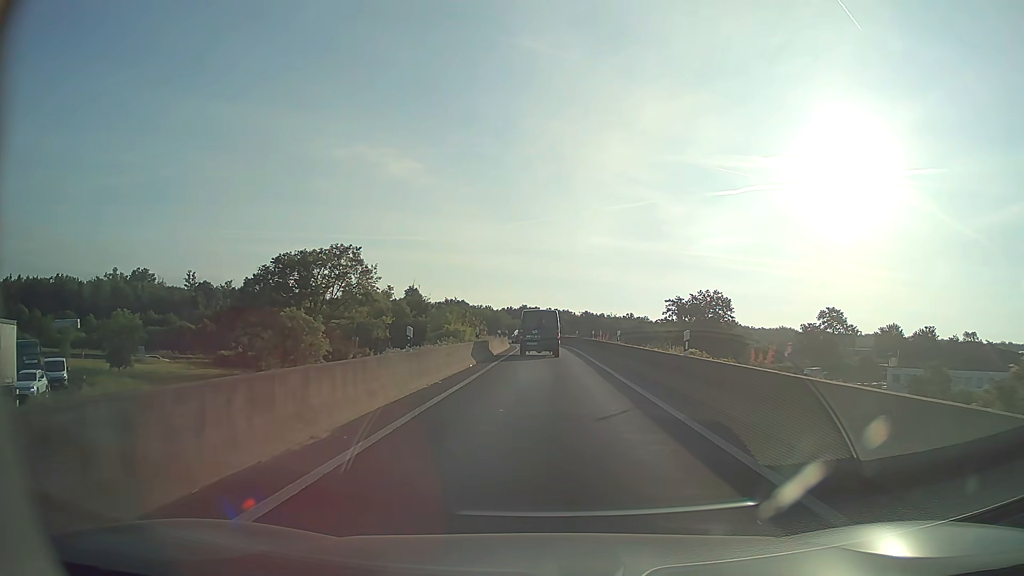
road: motorway_link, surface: asphalt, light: Day
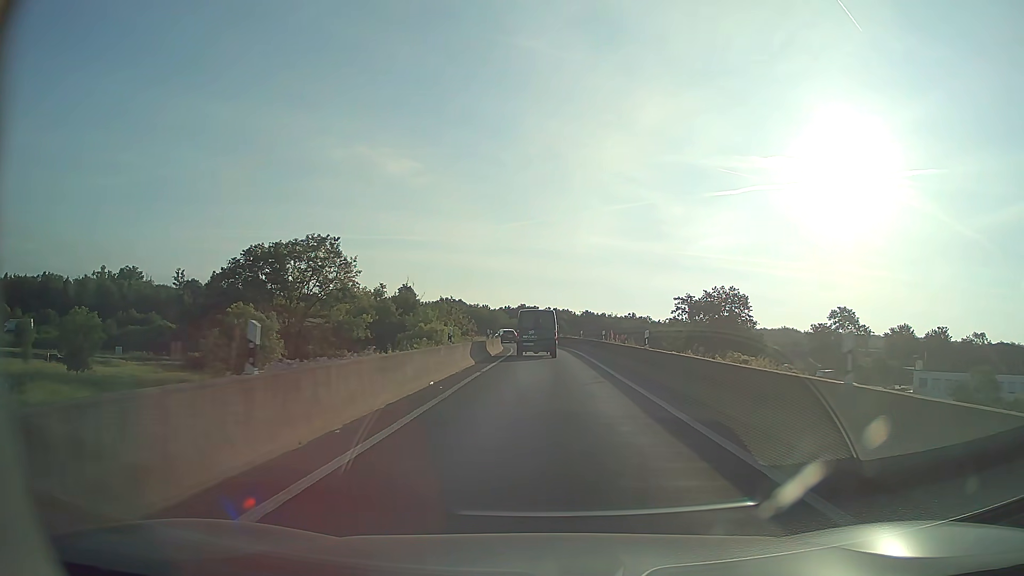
(0.0, +8.5) m; 0°
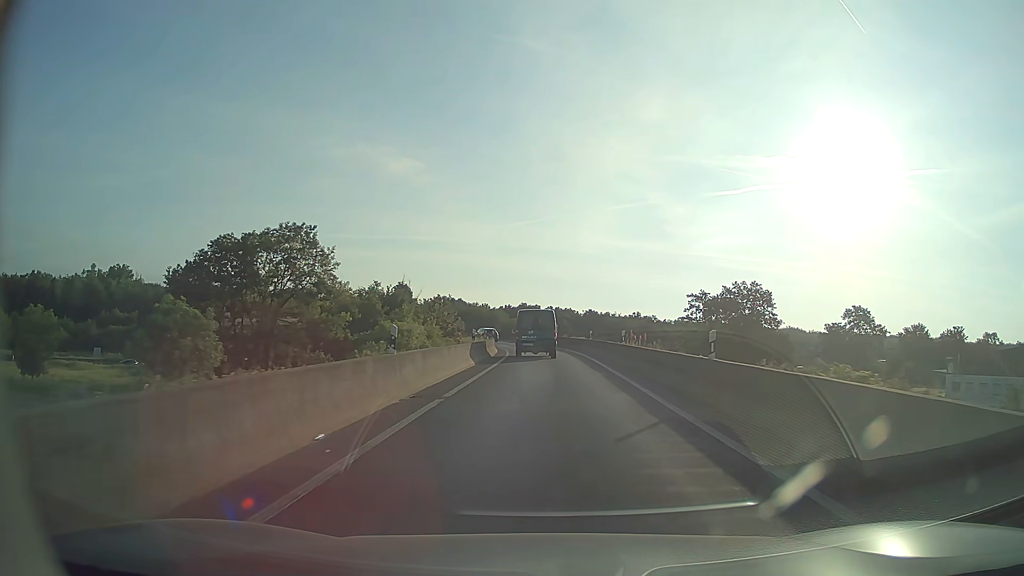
(0.0, +8.3) m; 0°
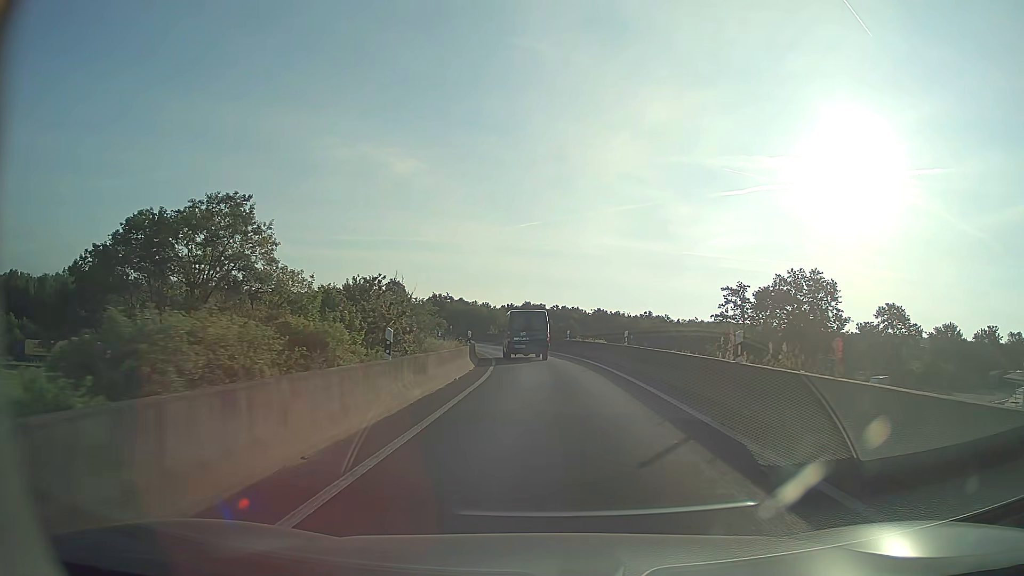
(-0.1, +16.3) m; 0°
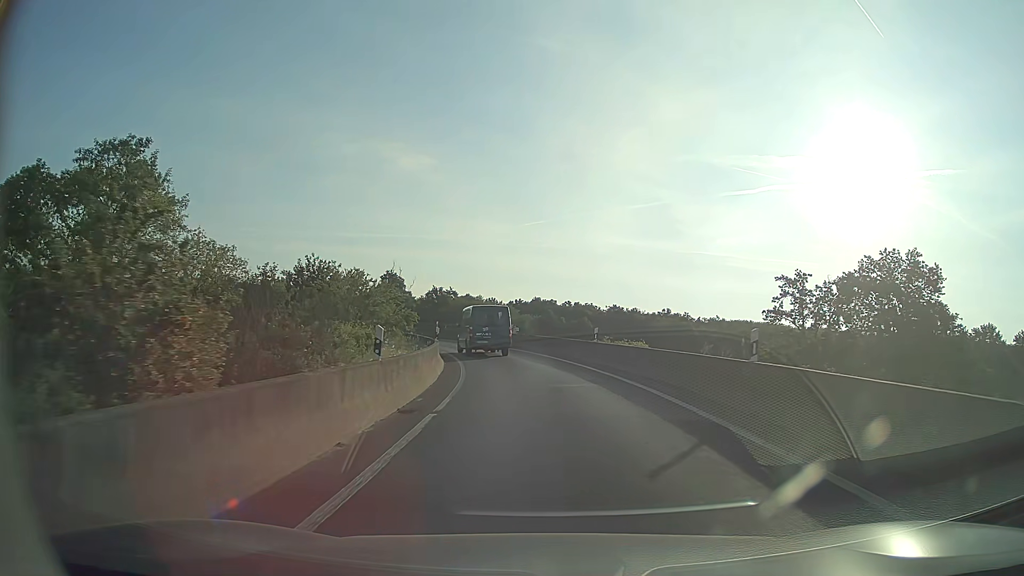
(-0.1, +15.8) m; -1°
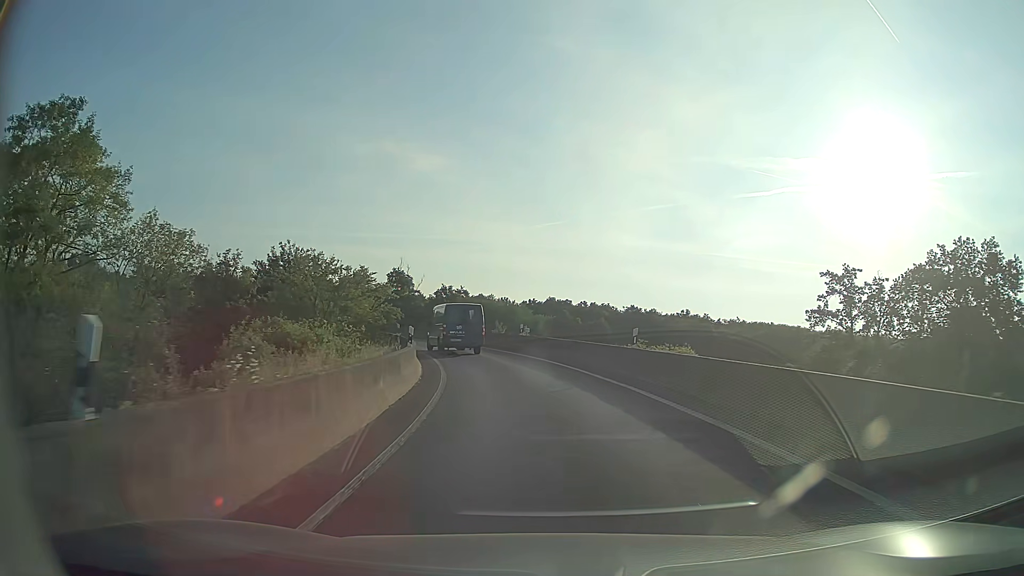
(-0.1, +7.7) m; -1°
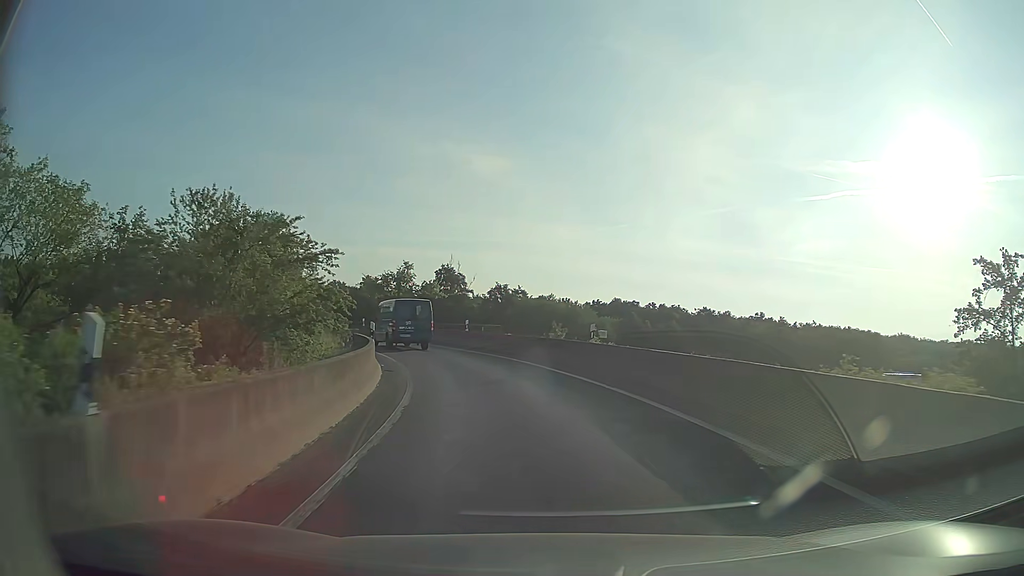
(-0.6, +15.1) m; -5°
